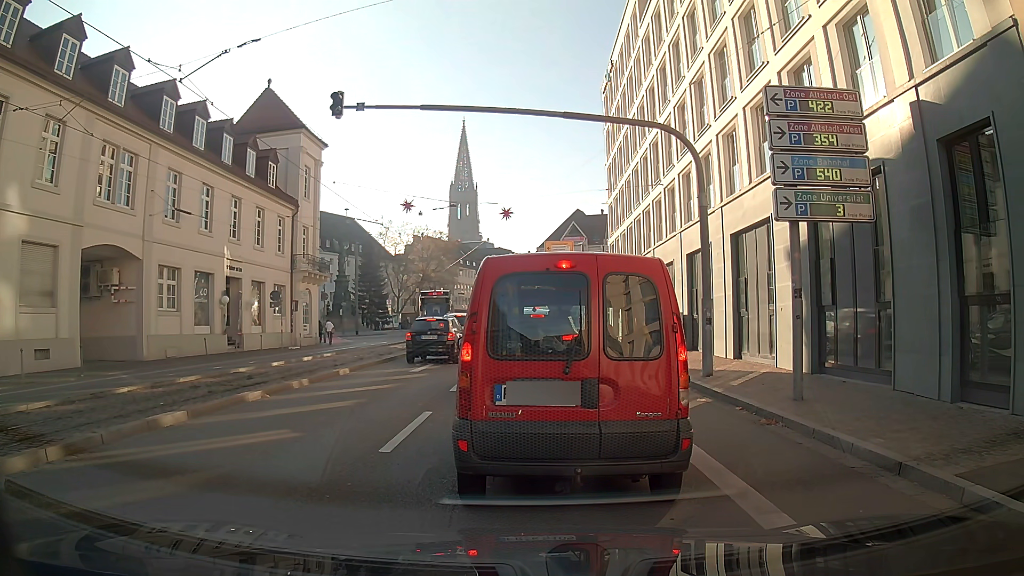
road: primary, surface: asphalt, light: Day
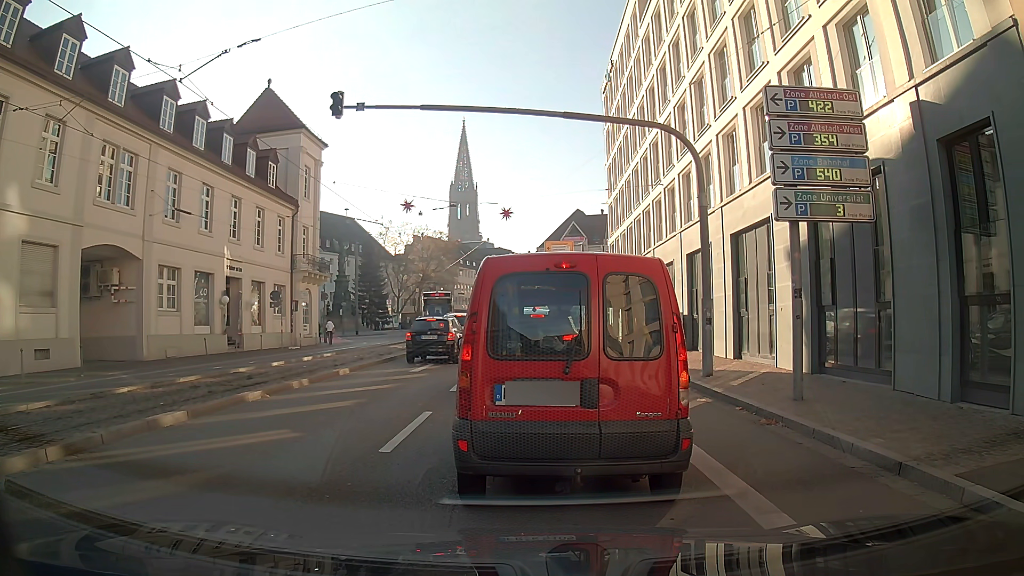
(0.0, 0.0) m; 0°
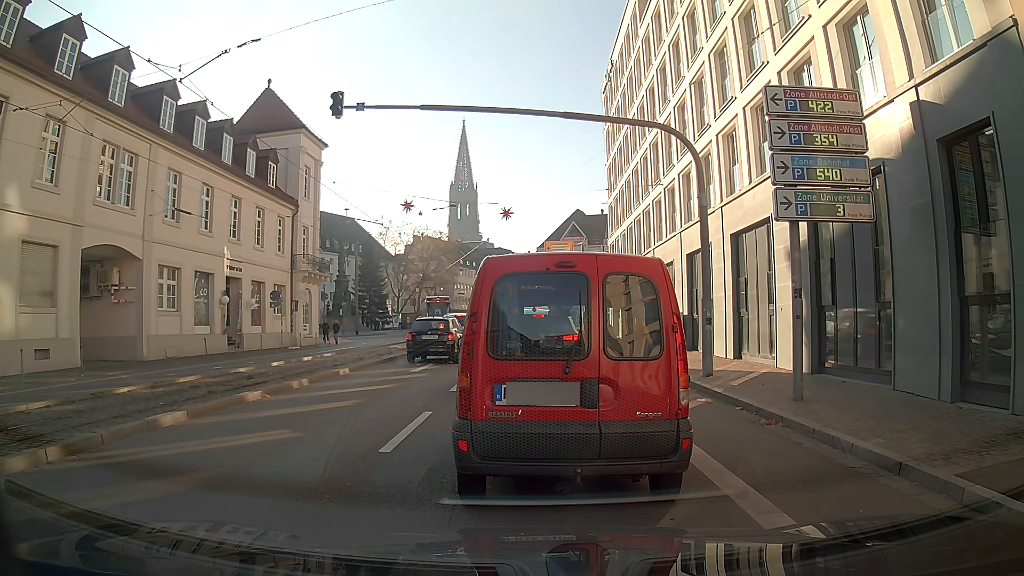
(0.0, 0.0) m; 0°
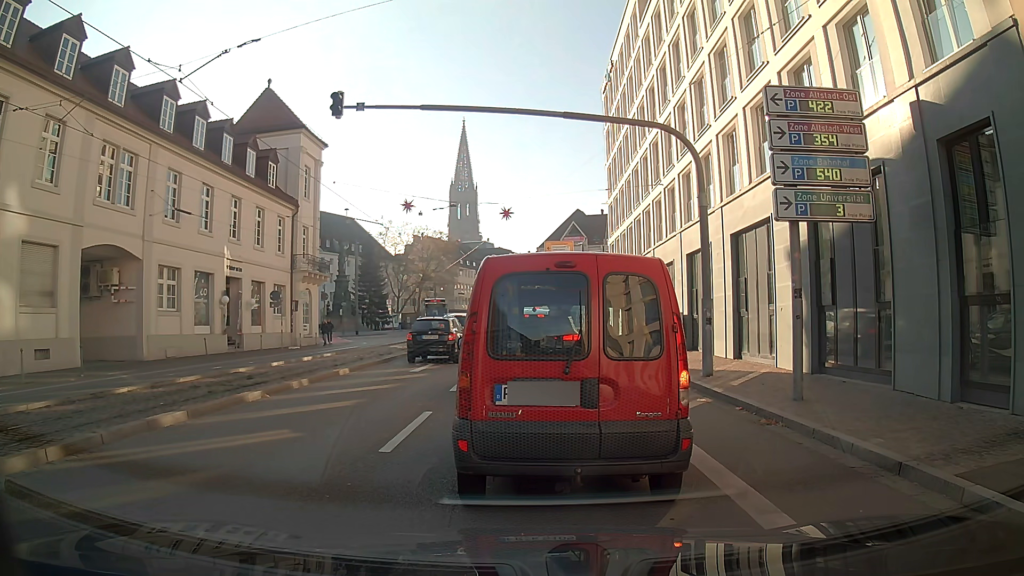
(0.0, 0.0) m; 0°
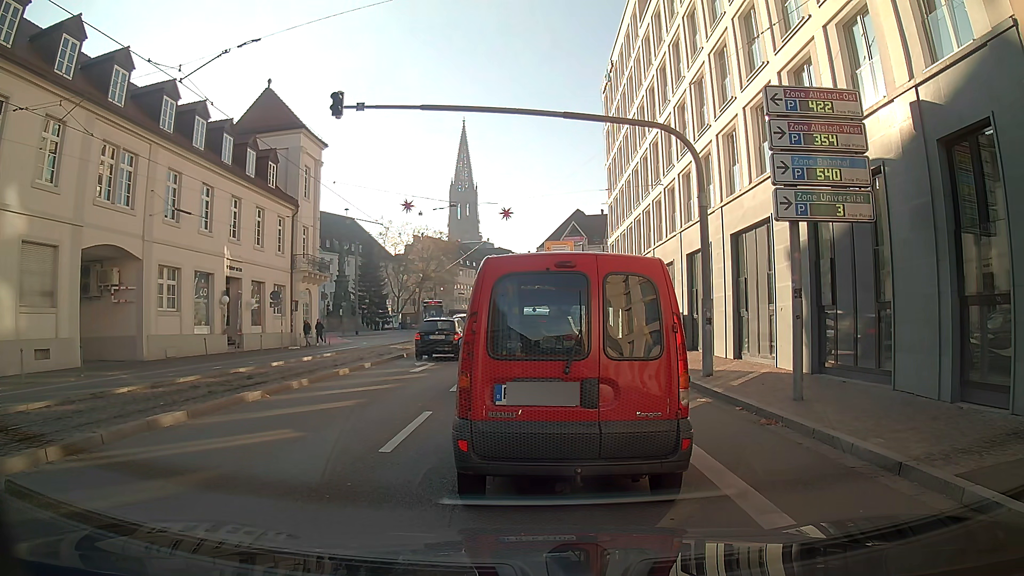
(0.0, 0.0) m; 0°
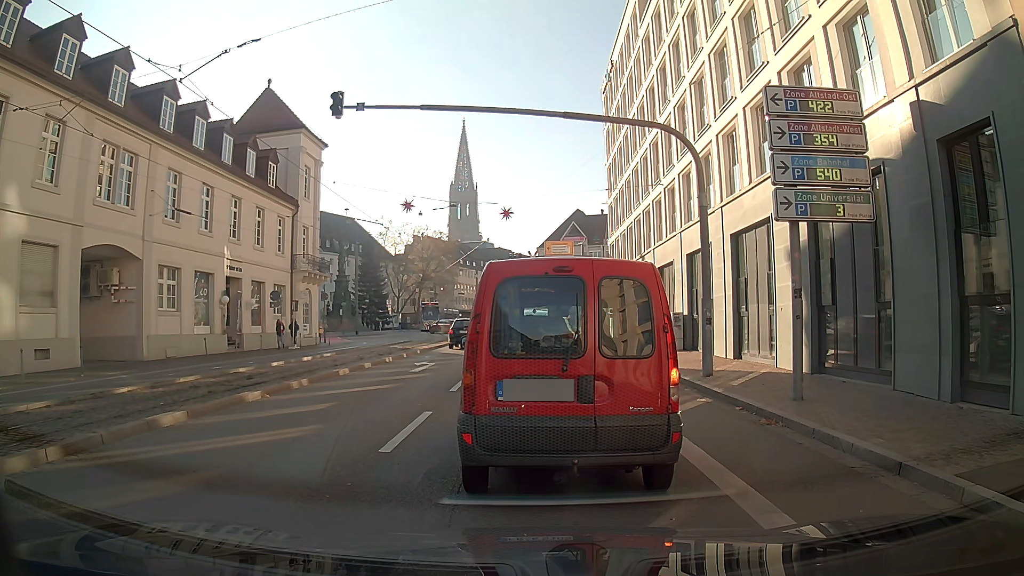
(0.0, 0.0) m; 0°
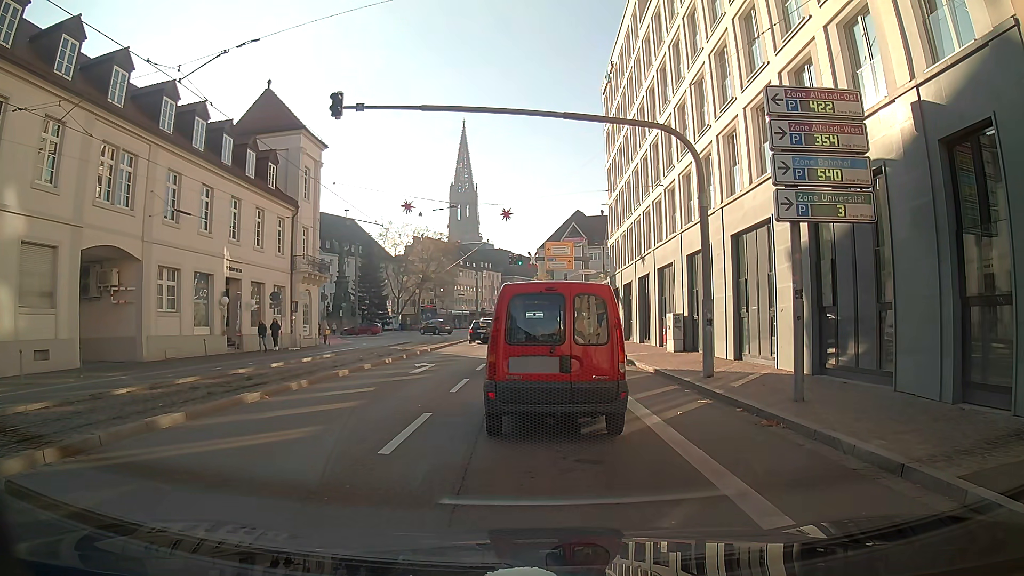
(0.0, 0.0) m; 0°
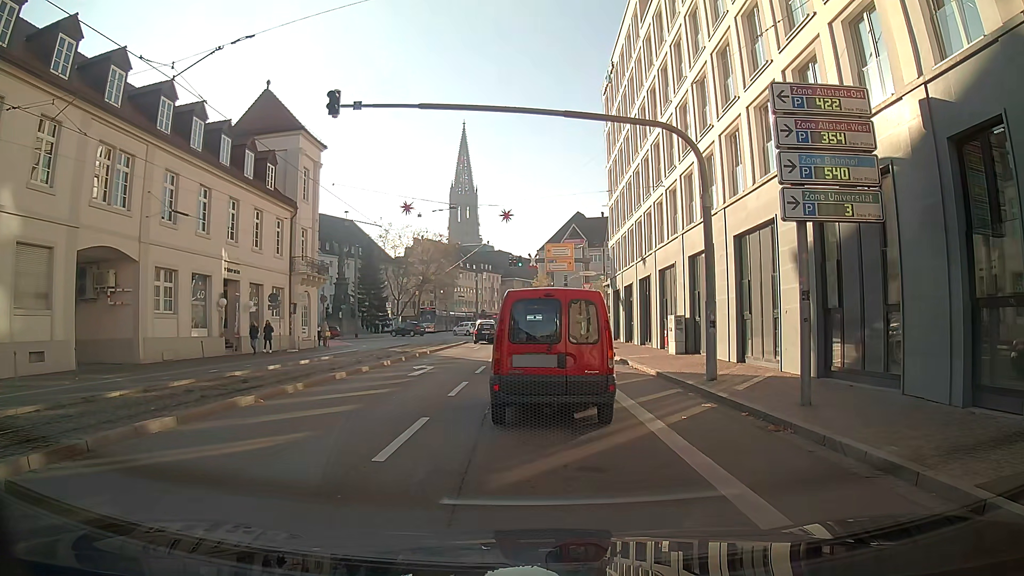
(0.0, +0.3) m; 0°
